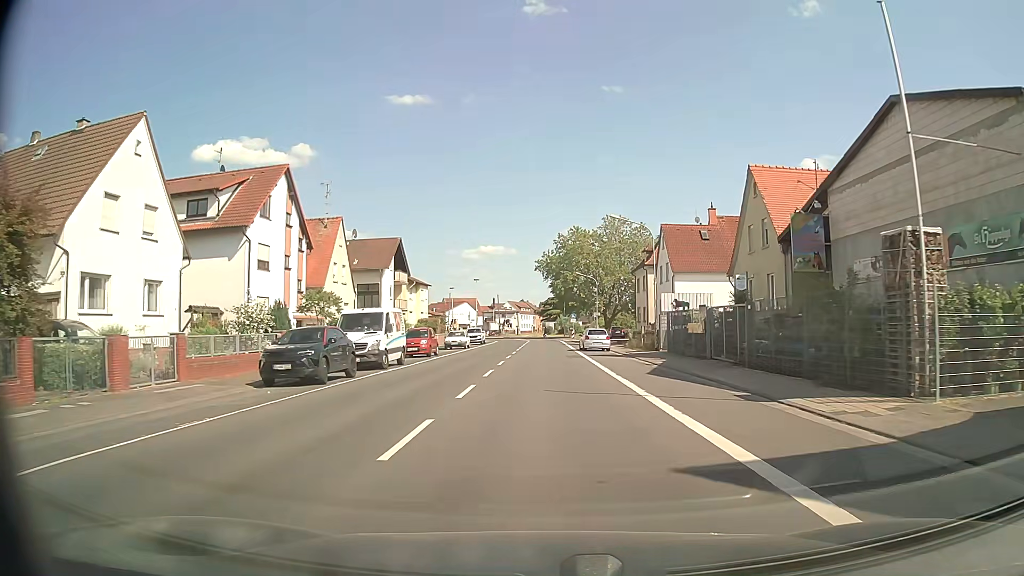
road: secondary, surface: asphalt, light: Day
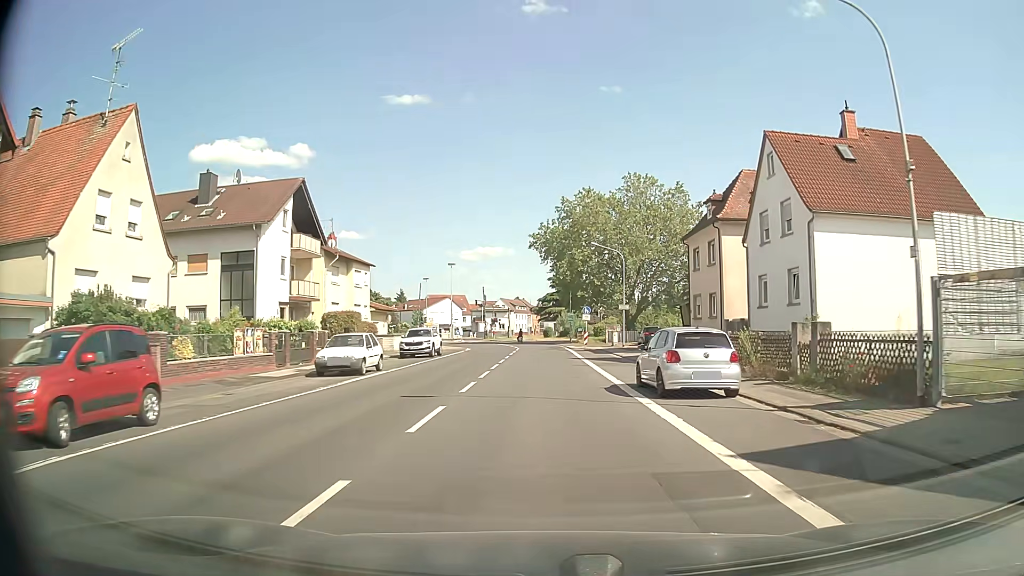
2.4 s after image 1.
(0.0, +28.0) m; 0°
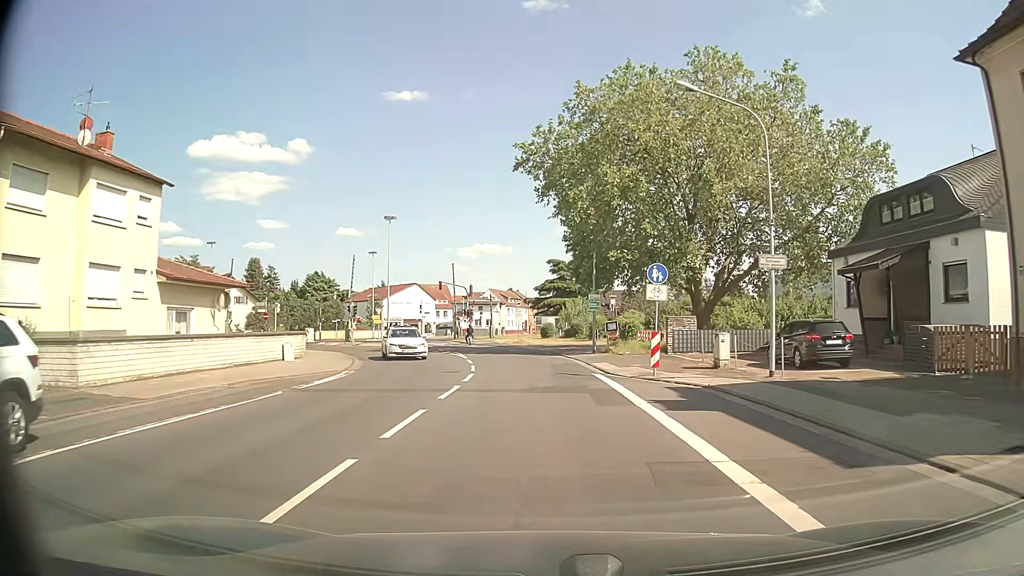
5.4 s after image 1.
(0.0, +33.3) m; 0°
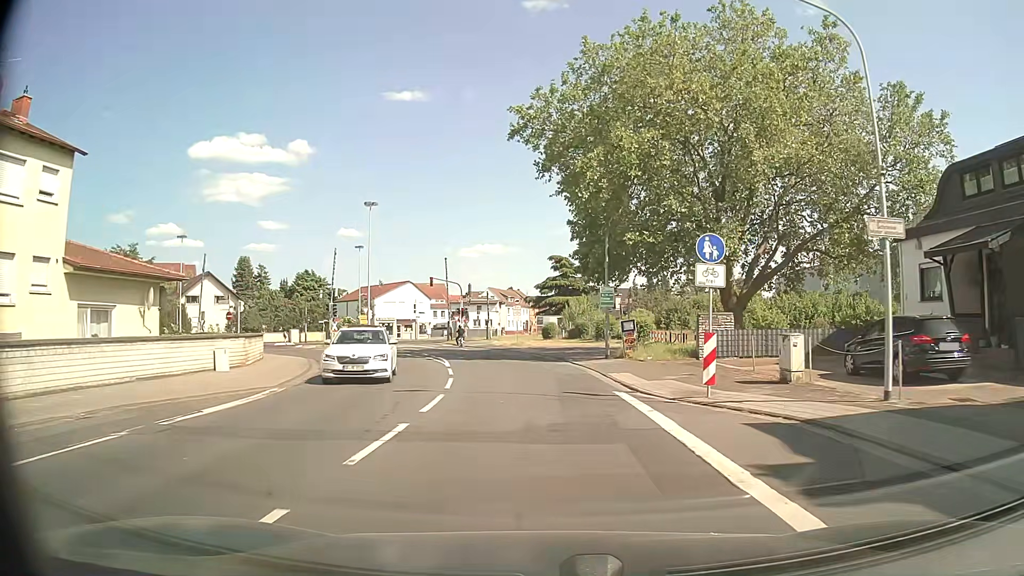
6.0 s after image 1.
(0.0, +6.2) m; 0°
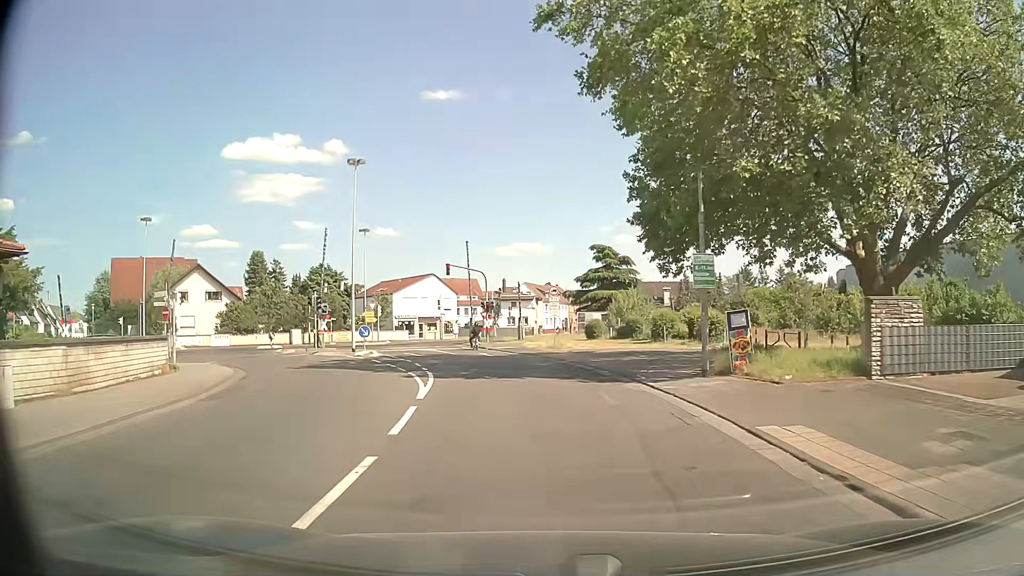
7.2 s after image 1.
(-0.2, +11.6) m; -2°
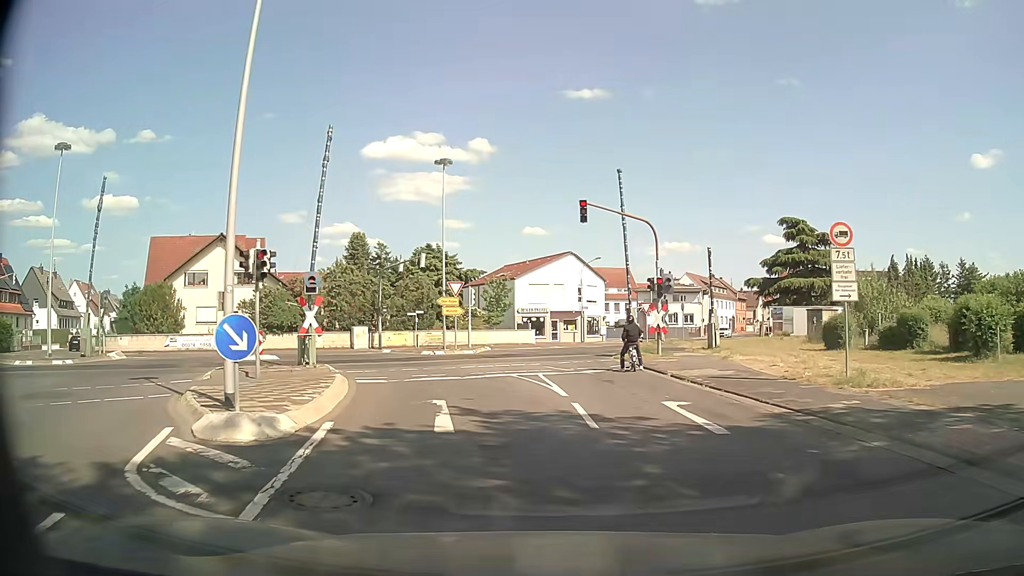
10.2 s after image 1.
(-2.8, +23.8) m; -13°
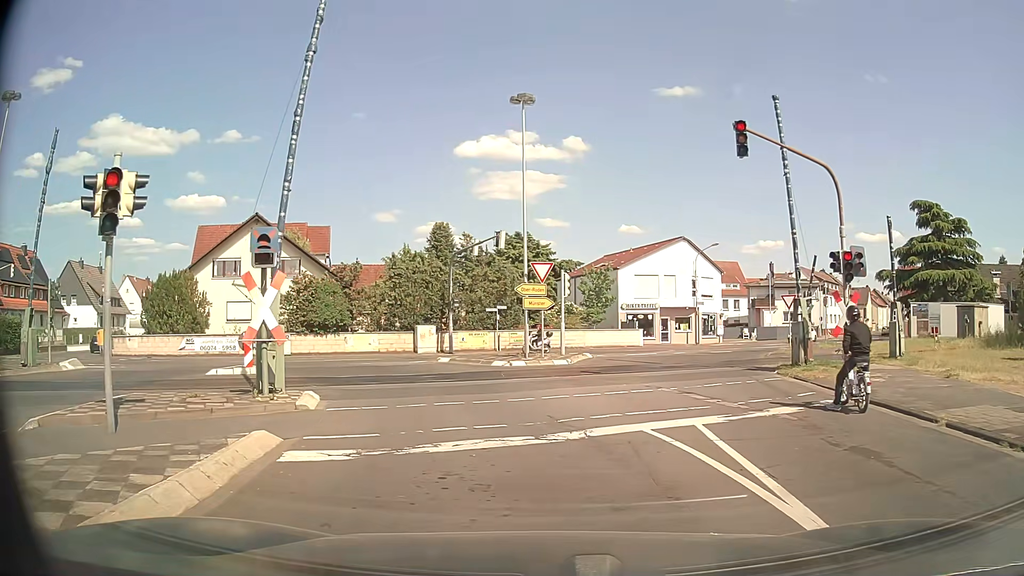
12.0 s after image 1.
(-0.7, +9.5) m; -9°
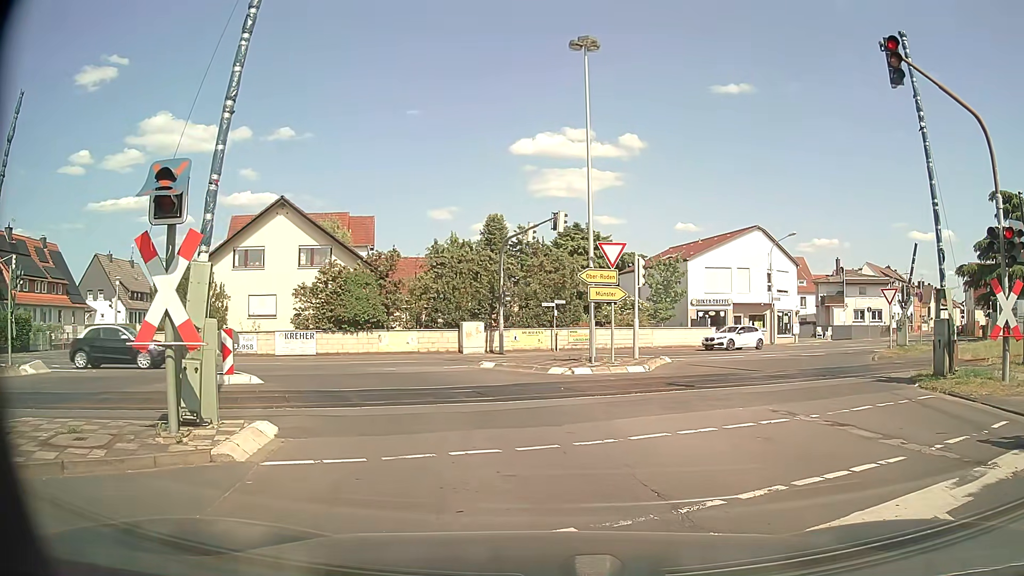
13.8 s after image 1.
(-0.2, +4.5) m; -6°
